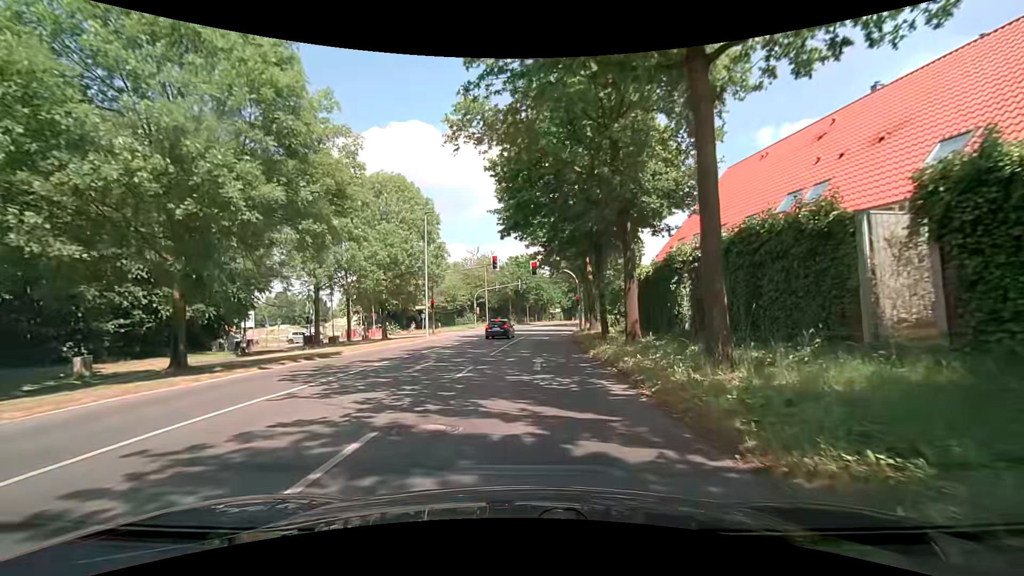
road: secondary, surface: asphalt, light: Day
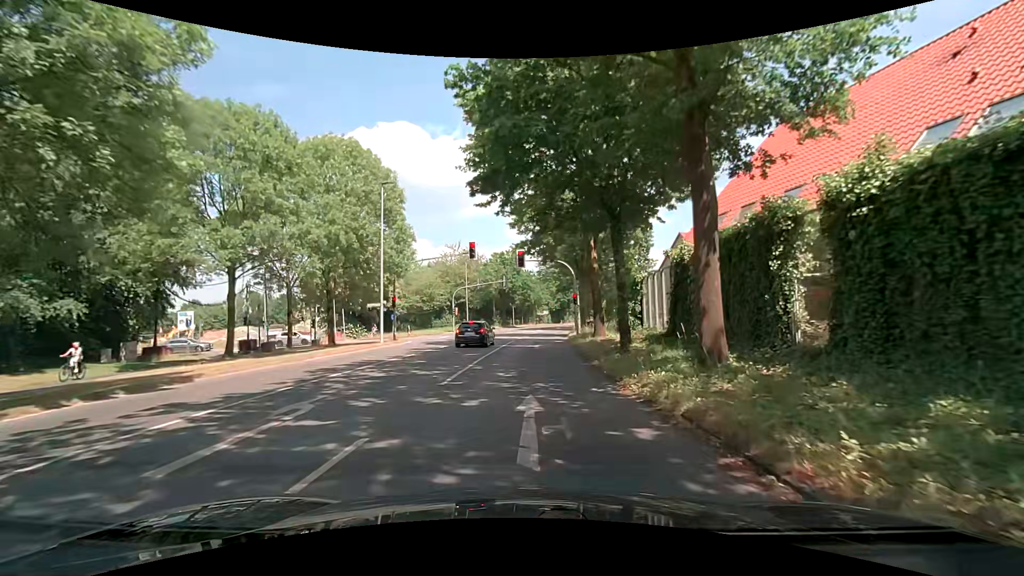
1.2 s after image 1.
(+0.3, +8.9) m; +2°
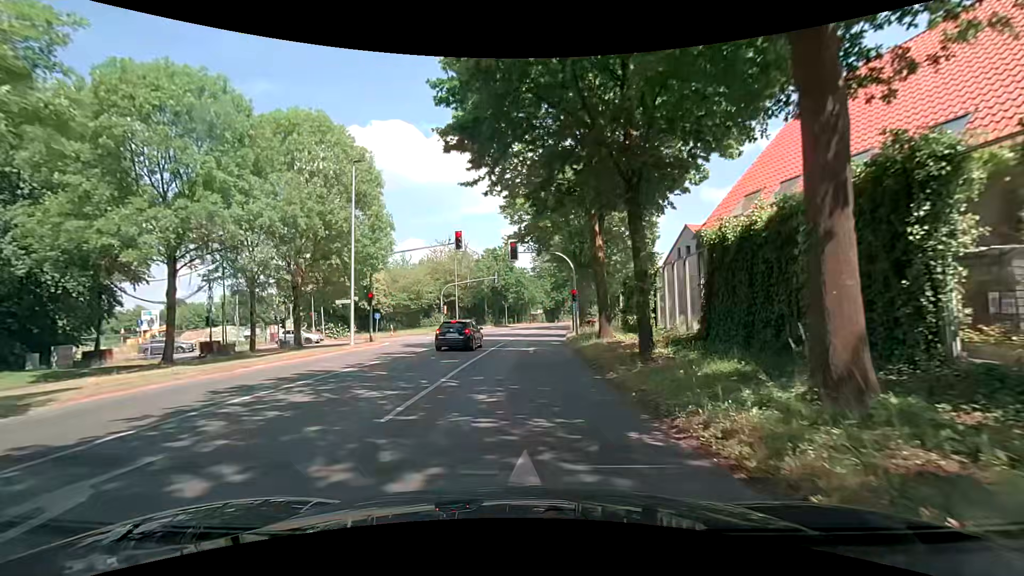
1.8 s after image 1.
(+0.1, +4.1) m; +3°
